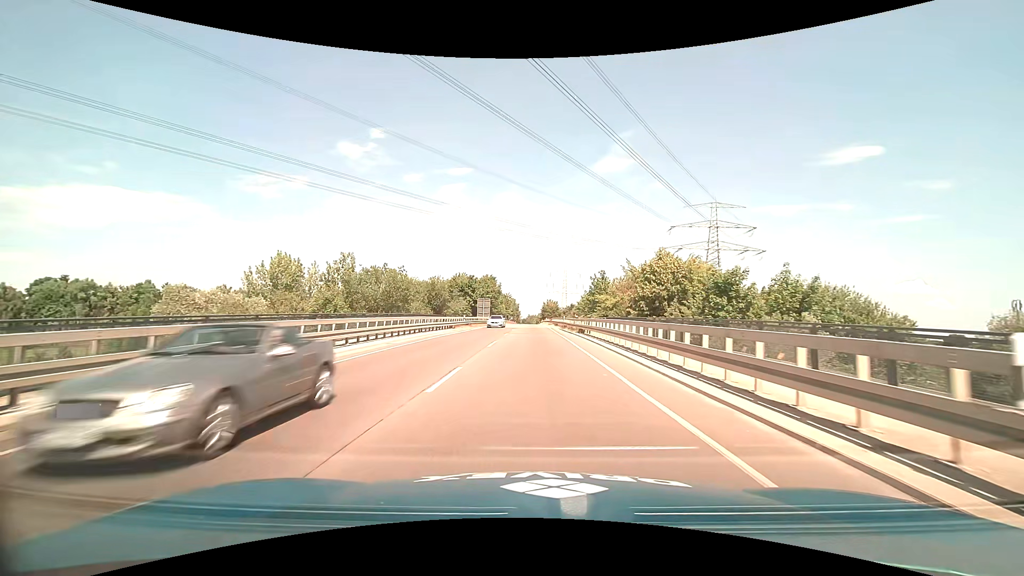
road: primary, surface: asphalt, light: Day
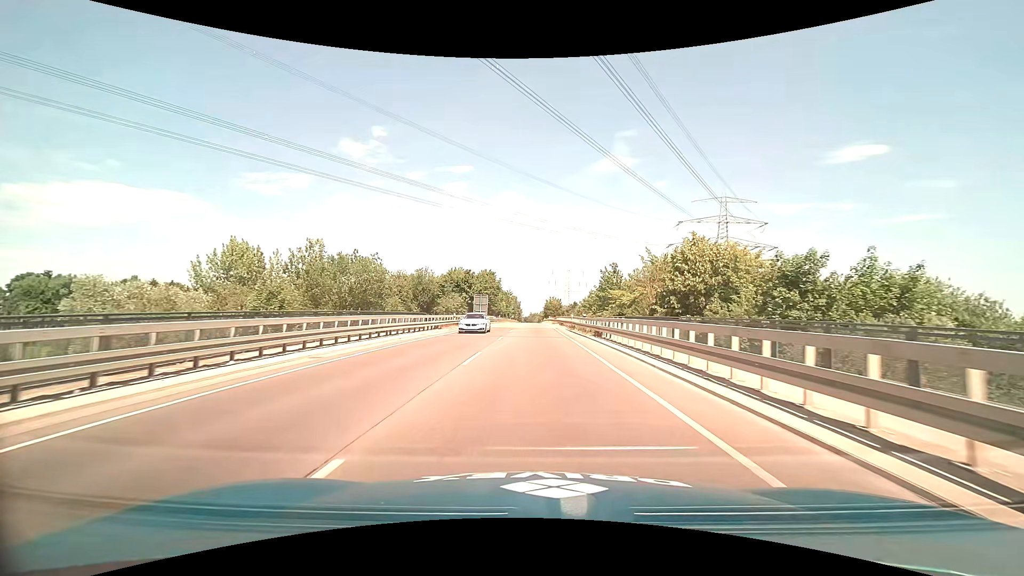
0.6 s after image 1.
(0.0, +8.1) m; 0°
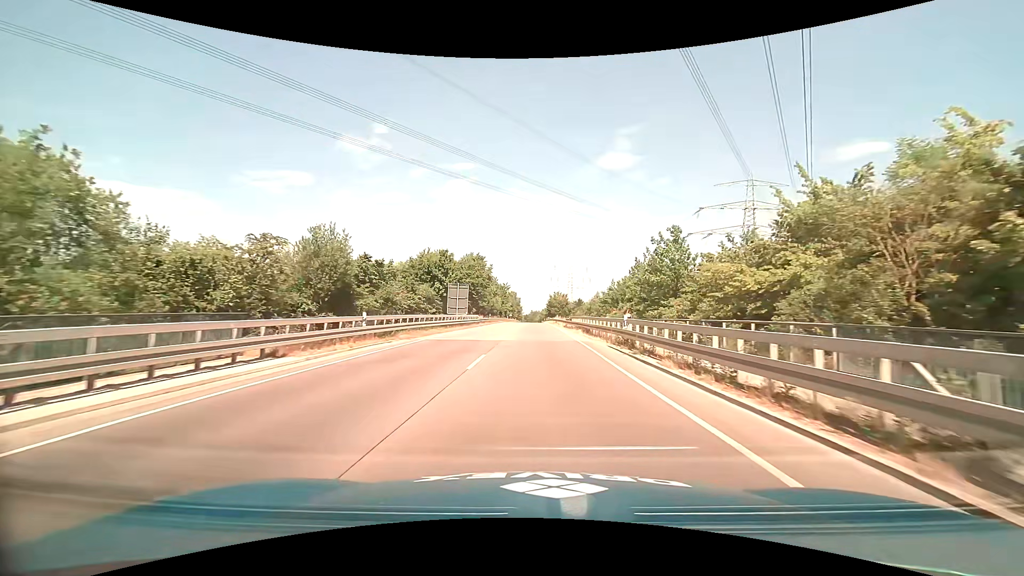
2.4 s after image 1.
(0.0, +25.1) m; 0°
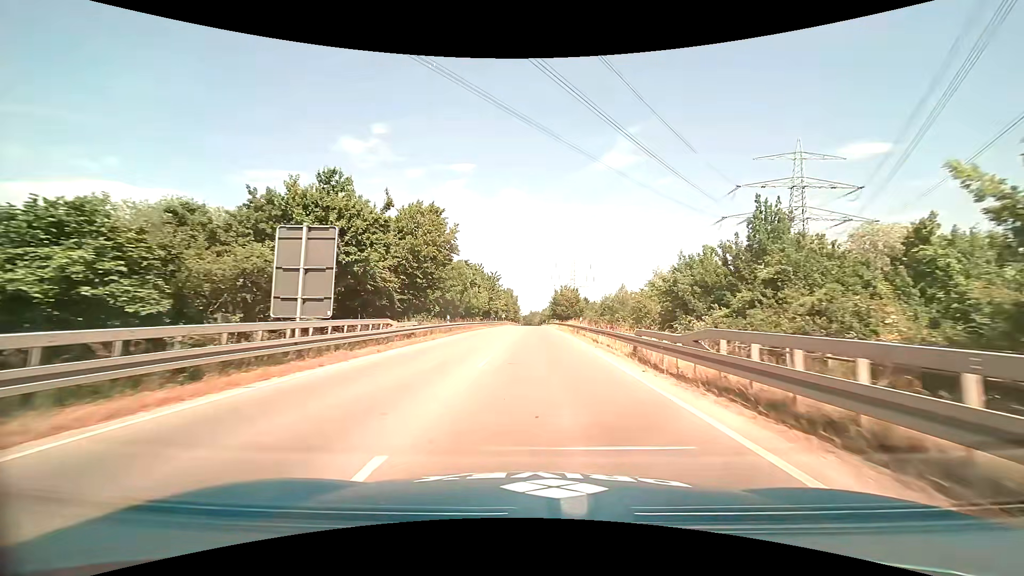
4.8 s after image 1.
(0.0, +35.3) m; 0°
(0, +10) (0, +20) (0, +30) (0, +40) (0, +50) (0, +60) (+1, +70) (+1, +80) (+1, +90) (+1, +100) m
